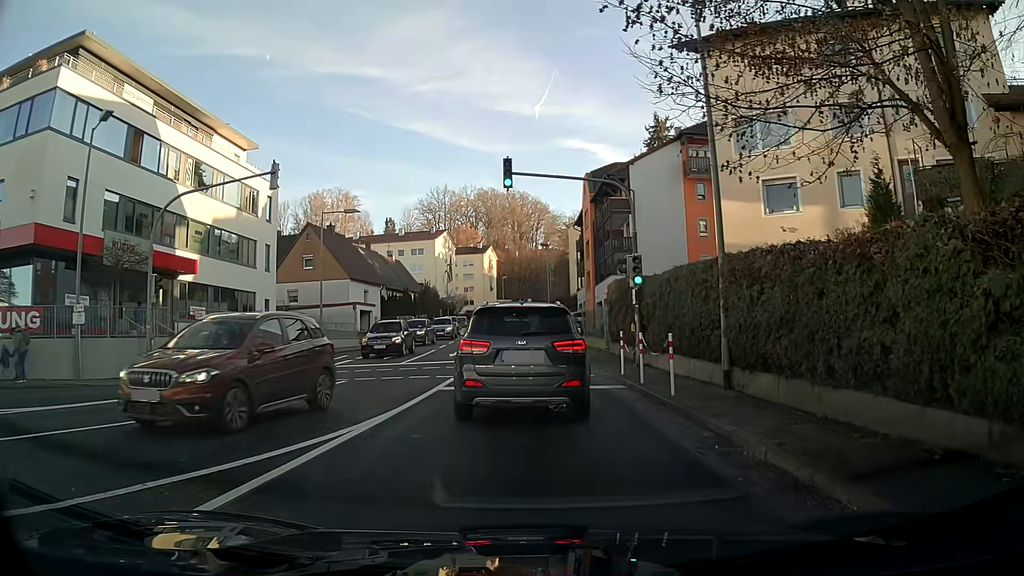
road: tertiary_link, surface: asphalt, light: Day
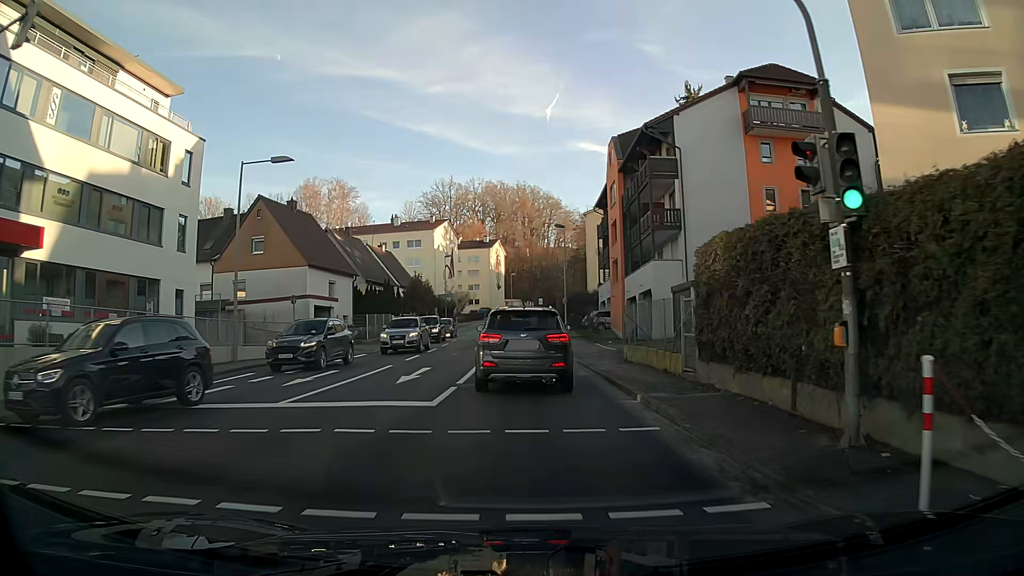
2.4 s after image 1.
(-0.1, +13.2) m; -1°
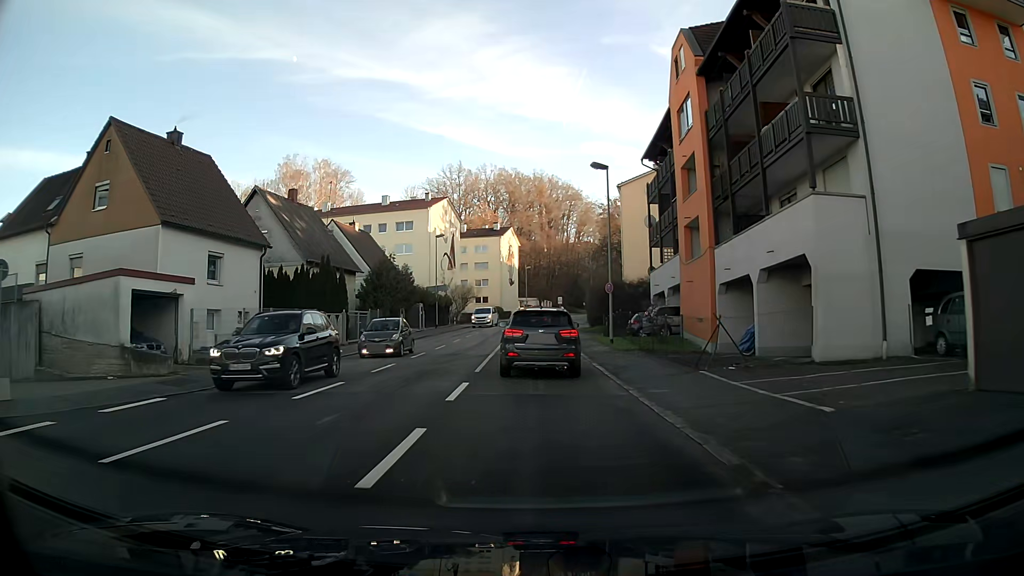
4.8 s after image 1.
(0.0, +19.8) m; 0°
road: tertiary
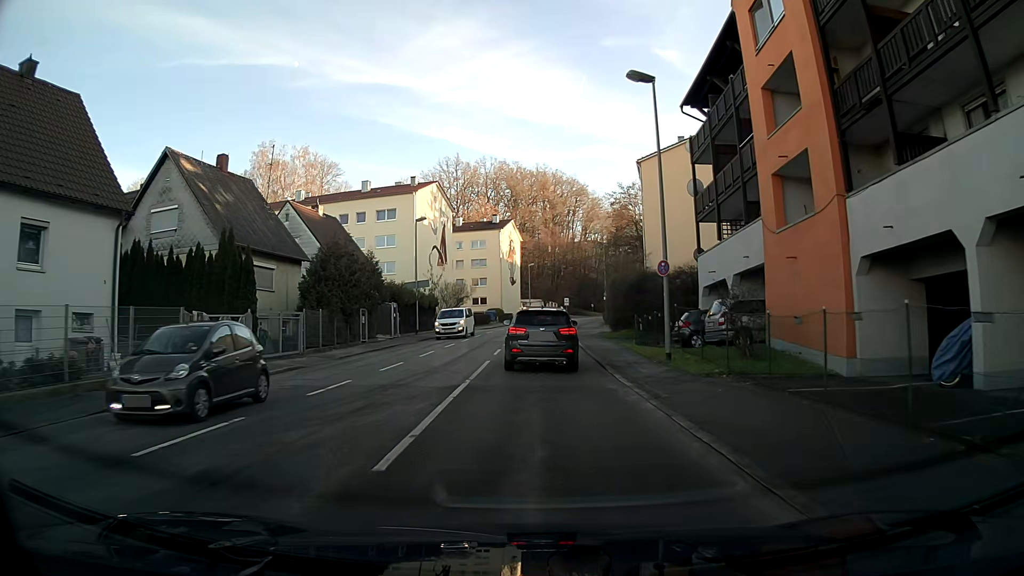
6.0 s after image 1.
(-0.1, +11.7) m; -1°
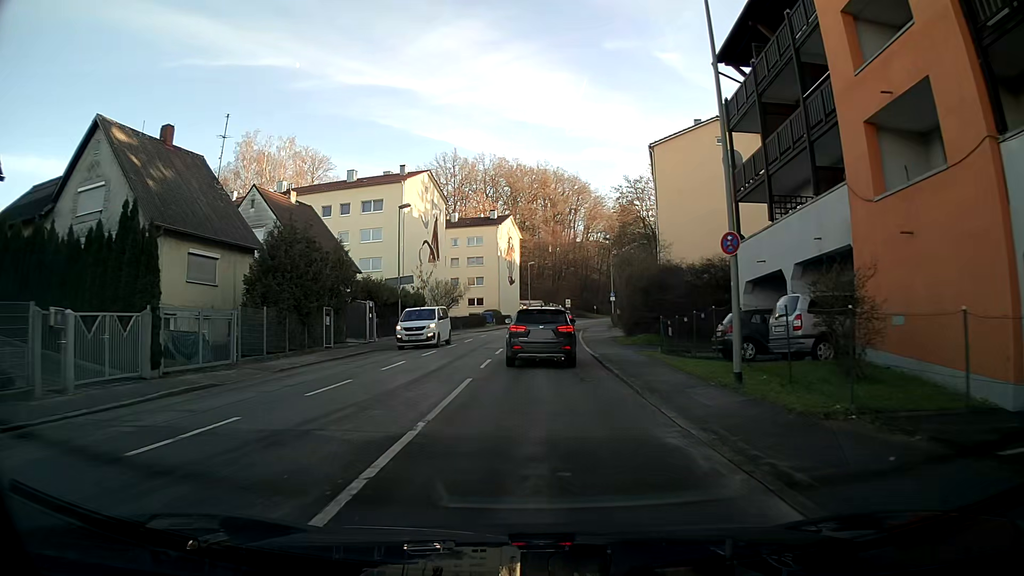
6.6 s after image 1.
(0.0, +6.2) m; 0°
(0, +10) (0, +20) (0, +30) (+1, +40) (+2, +50) (+3, +60) (+5, +70) (+6, +80) (+9, +89) (+11, +99) m
